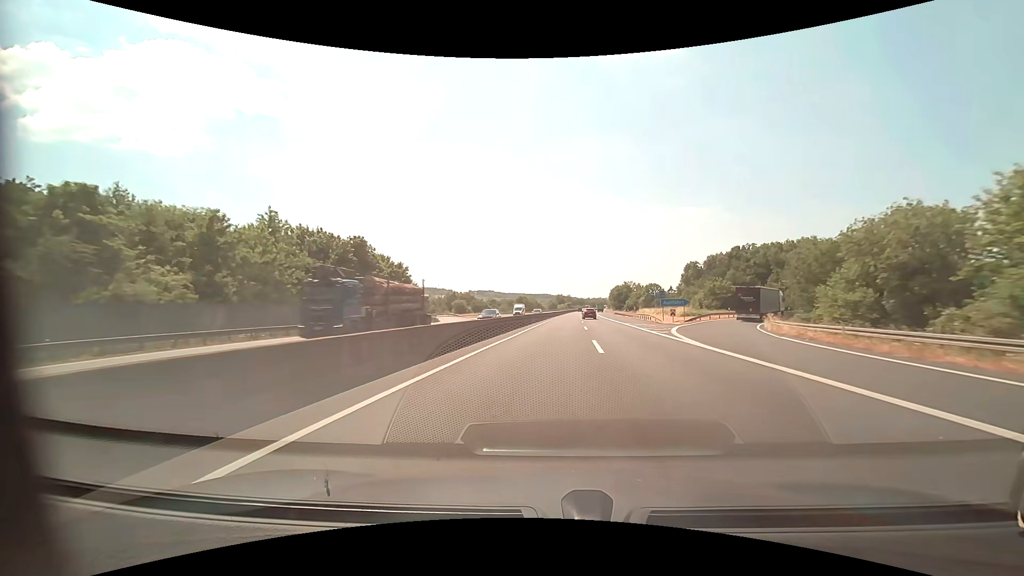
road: motorway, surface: asphalt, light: Day
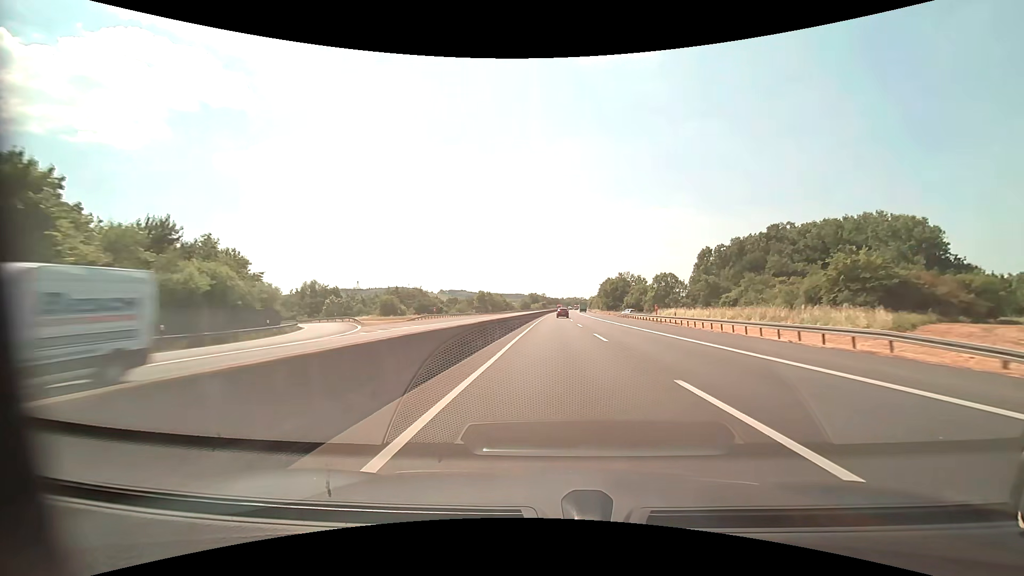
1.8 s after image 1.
(+1.1, +48.6) m; +3°
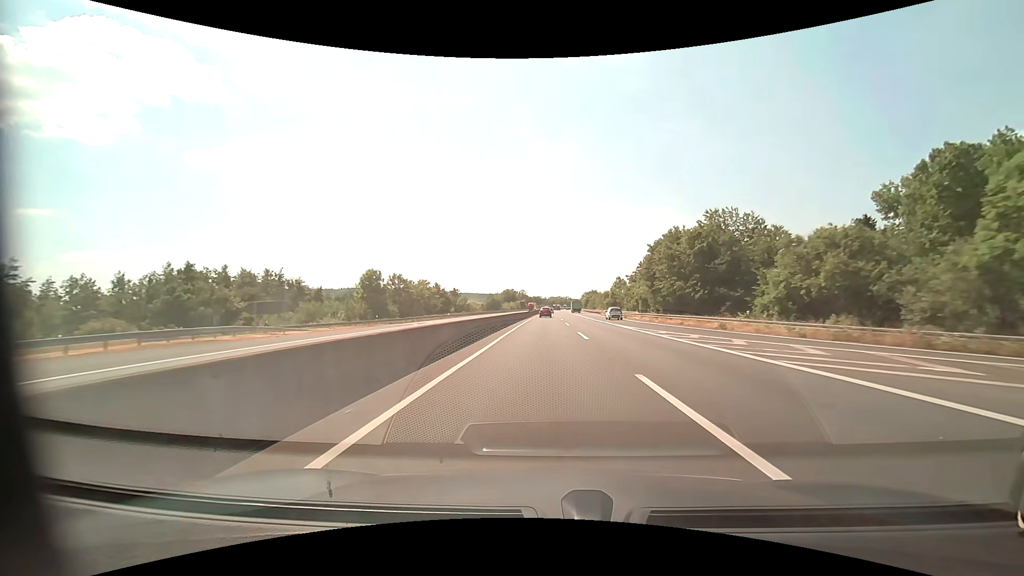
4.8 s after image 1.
(+2.3, +90.6) m; +2°
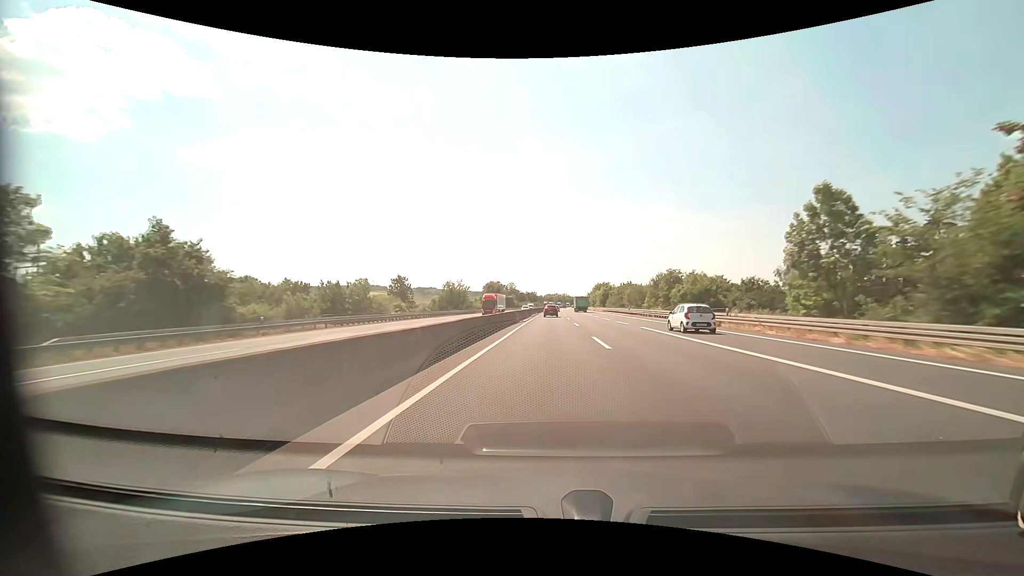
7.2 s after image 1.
(+0.2, +78.2) m; 0°
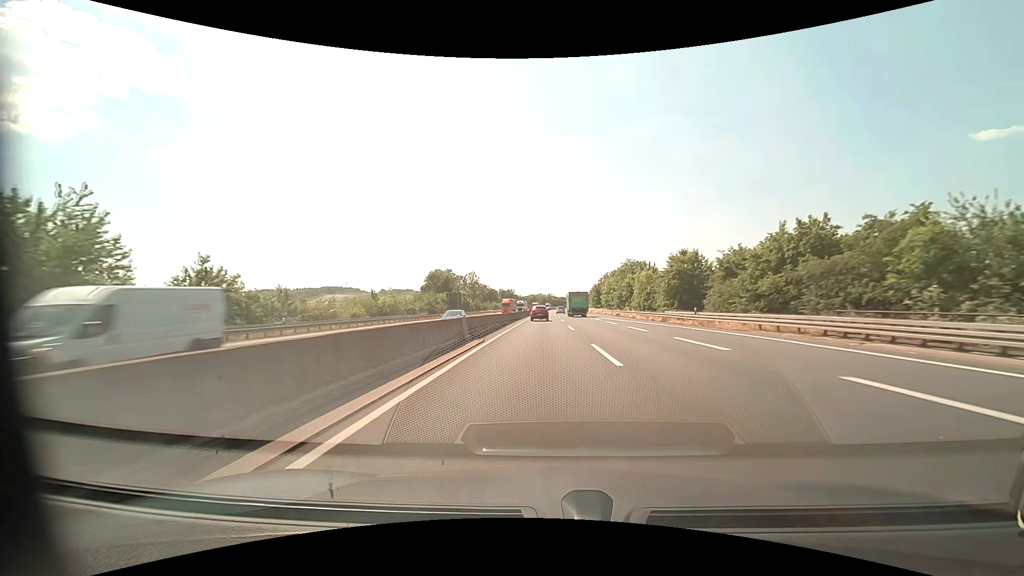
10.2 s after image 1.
(+1.7, +94.1) m; +2°
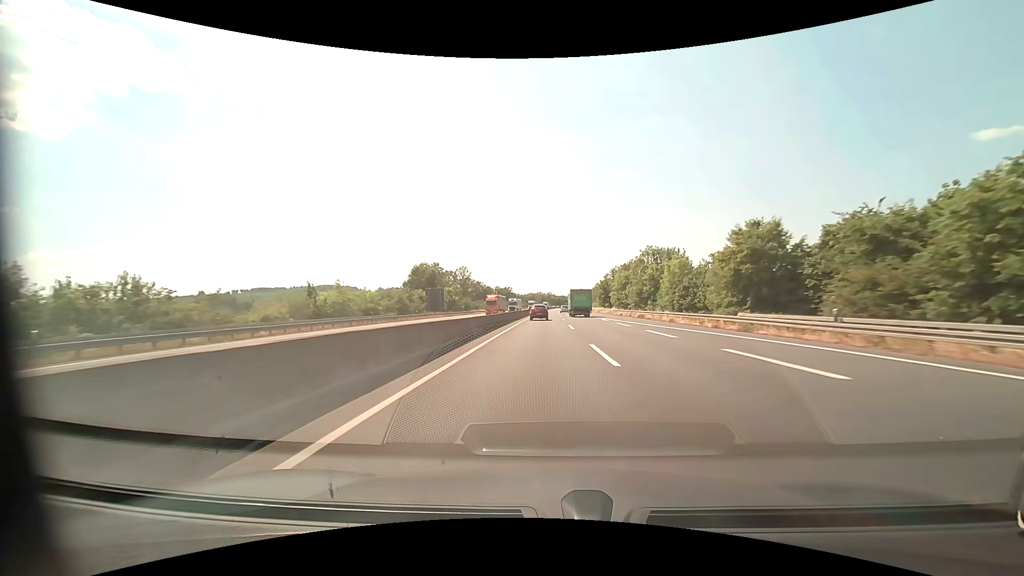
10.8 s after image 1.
(0.0, +18.1) m; 0°
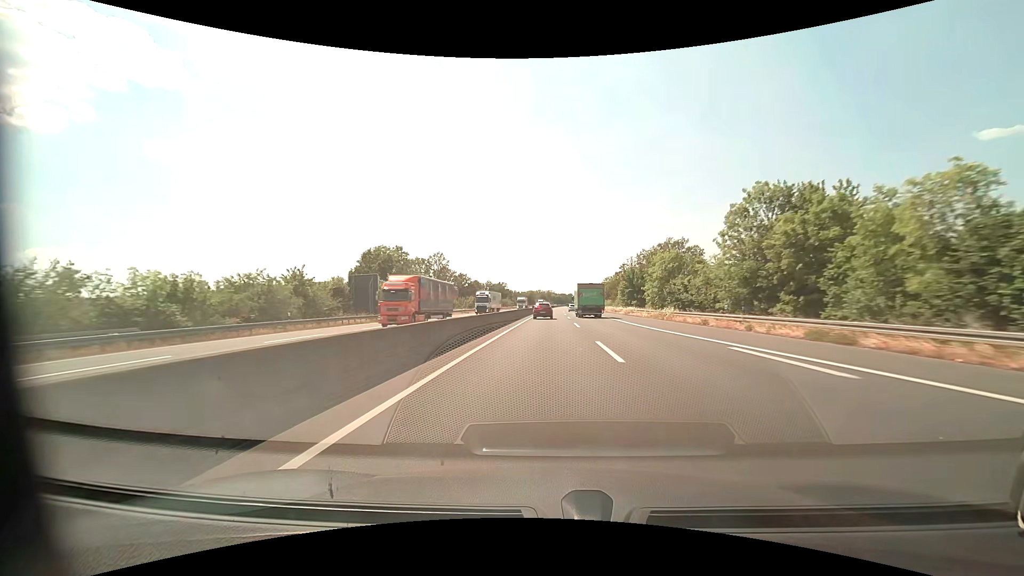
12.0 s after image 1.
(0.0, +35.7) m; 0°
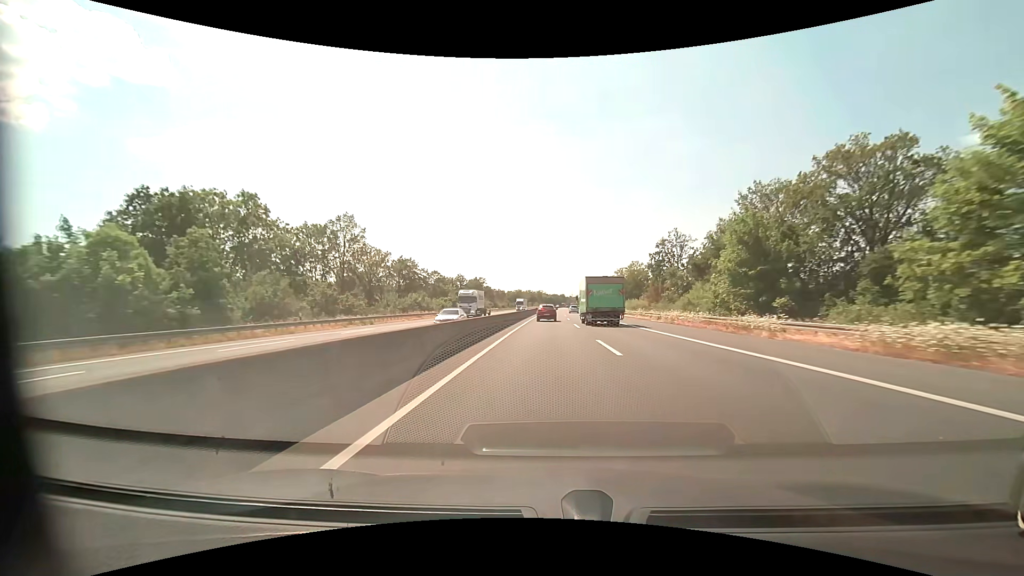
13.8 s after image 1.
(+0.2, +51.7) m; +1°
(0, +10) (0, +20) (0, +30) (0, +40) (+1, +50) (+1, +60) (+1, +70) (+1, +80) (+1, +90) (+2, +100) m
